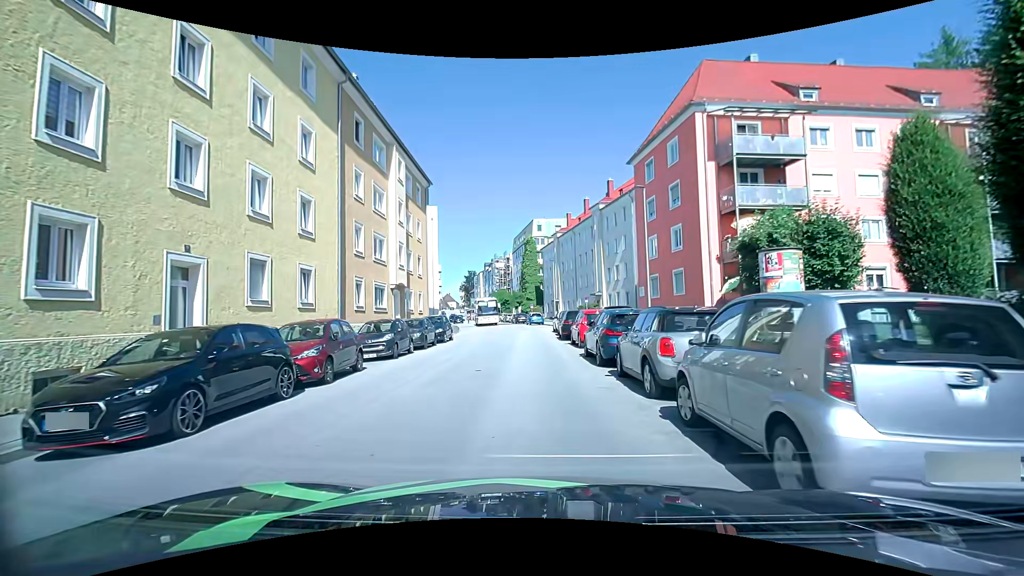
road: tertiary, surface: asphalt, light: Day
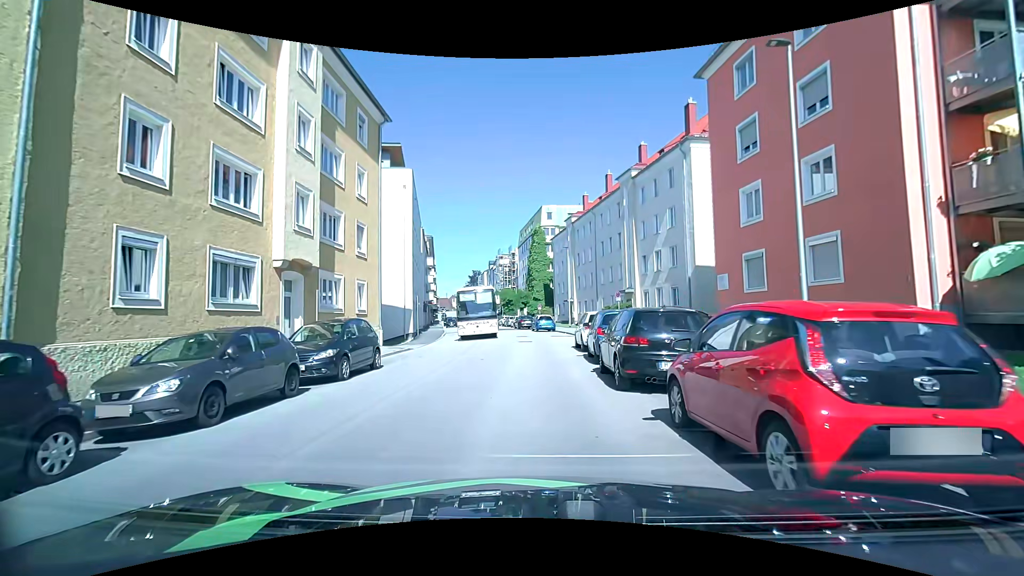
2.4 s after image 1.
(-0.3, +15.1) m; -1°
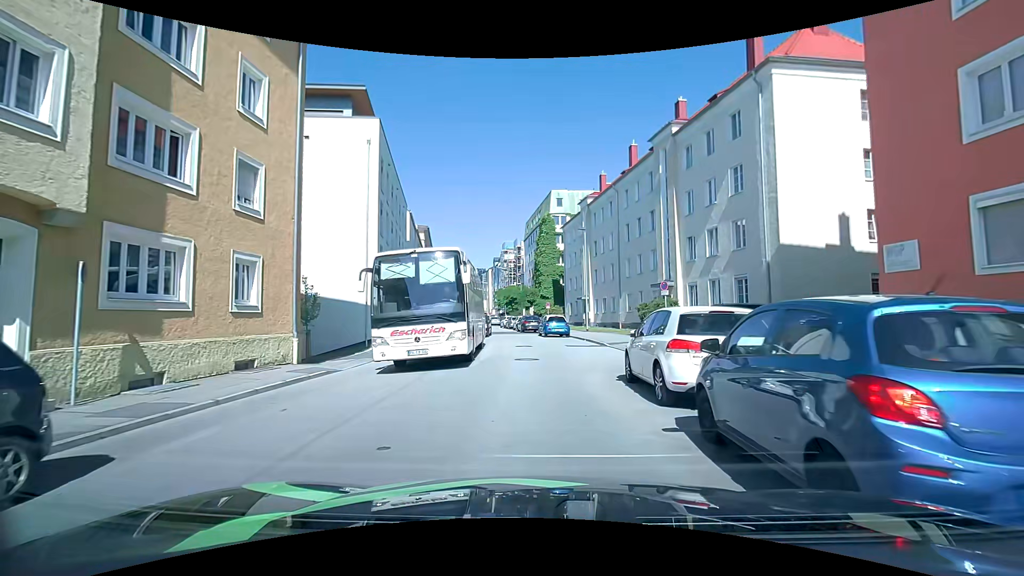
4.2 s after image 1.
(-0.2, +10.7) m; -2°
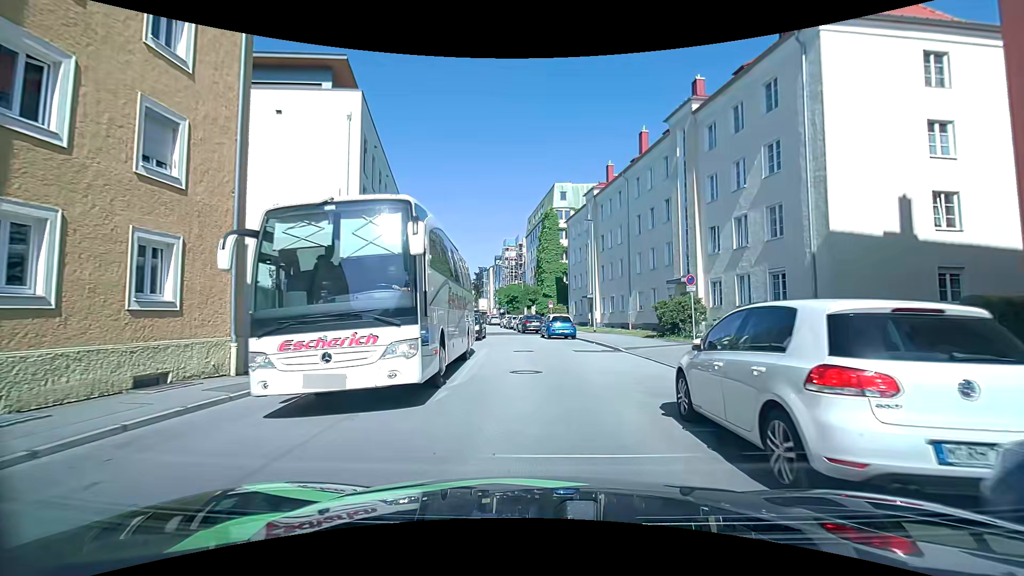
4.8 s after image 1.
(0.0, +3.7) m; +1°
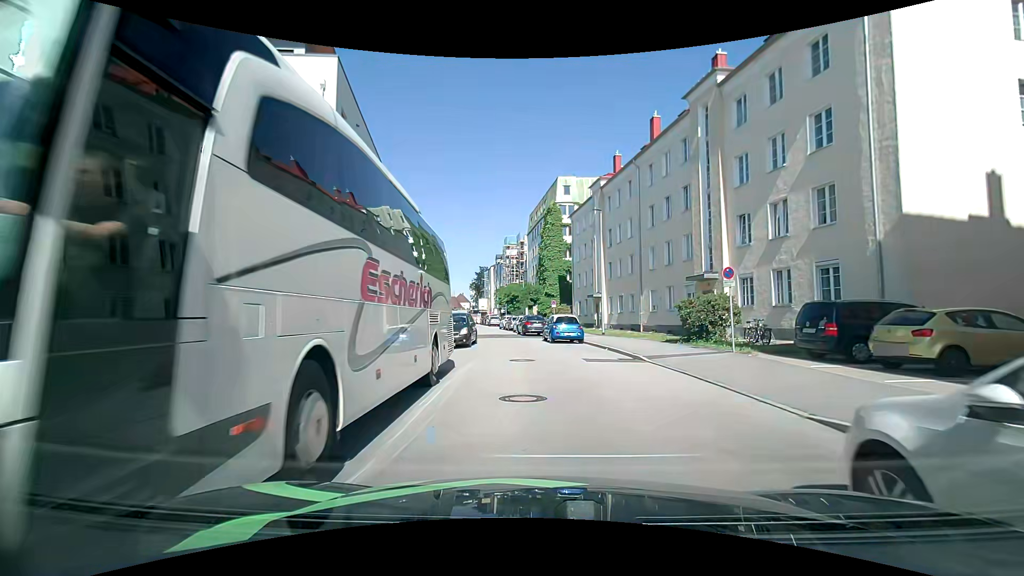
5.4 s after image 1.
(0.0, +3.7) m; -2°
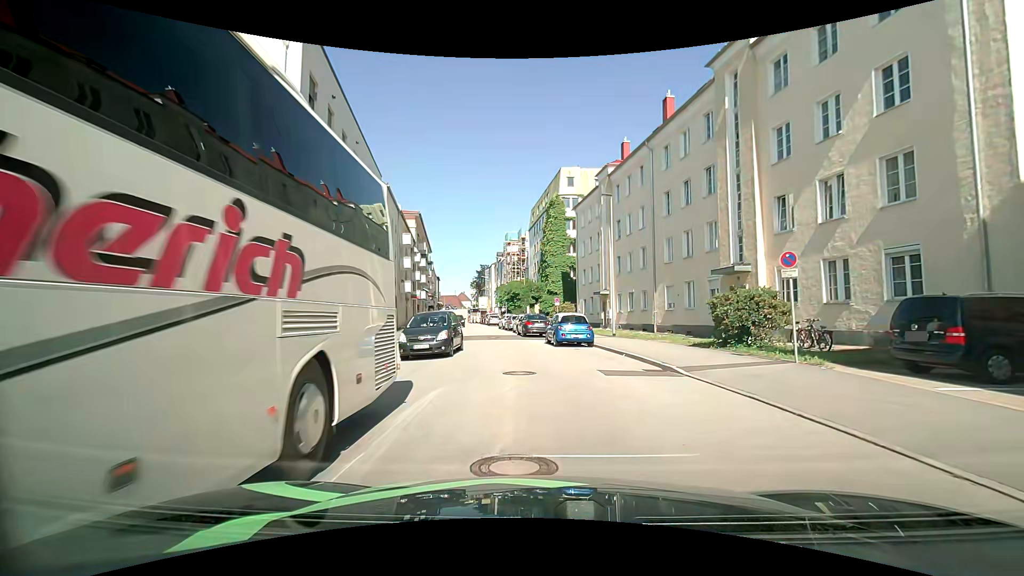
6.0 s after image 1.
(0.0, +3.7) m; 0°
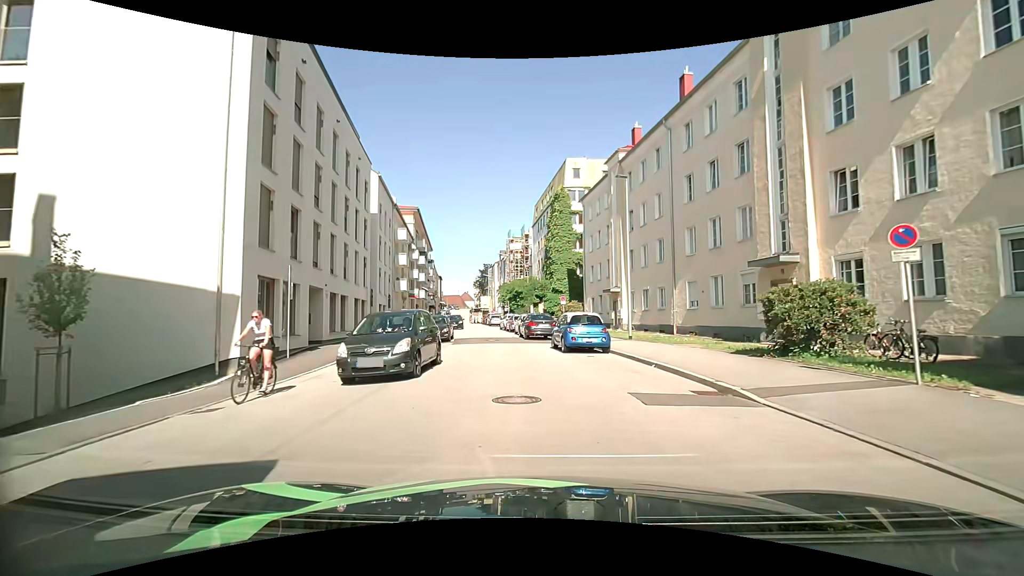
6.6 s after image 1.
(0.0, +3.7) m; -1°
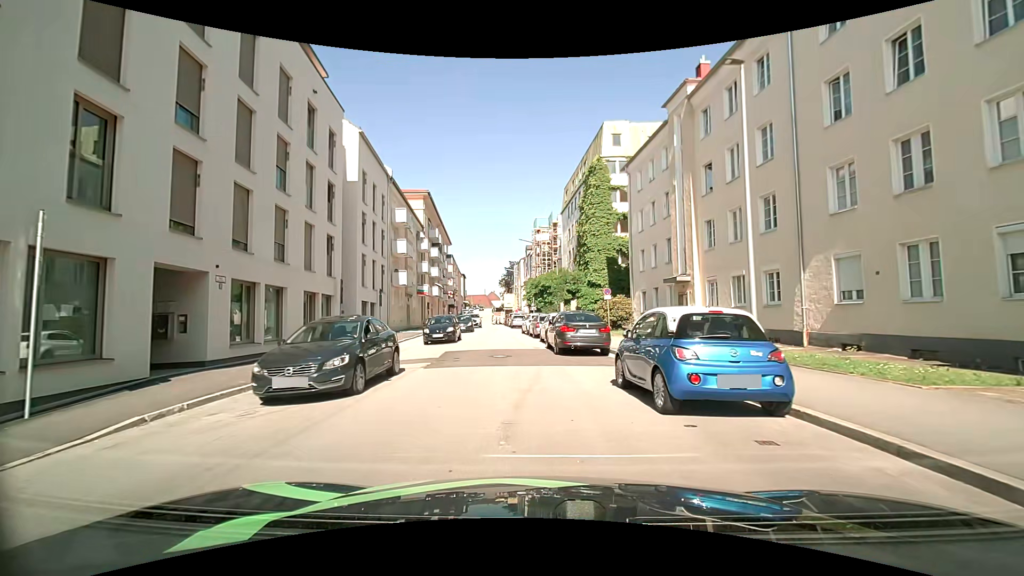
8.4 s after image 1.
(-0.1, +11.1) m; -2°
(-1, +10) (-2, +20) (-3, +30) (-4, +40) (-5, +50) (-7, +60) (-8, +70) (-9, +79) (-11, +89) (-12, +99) m
